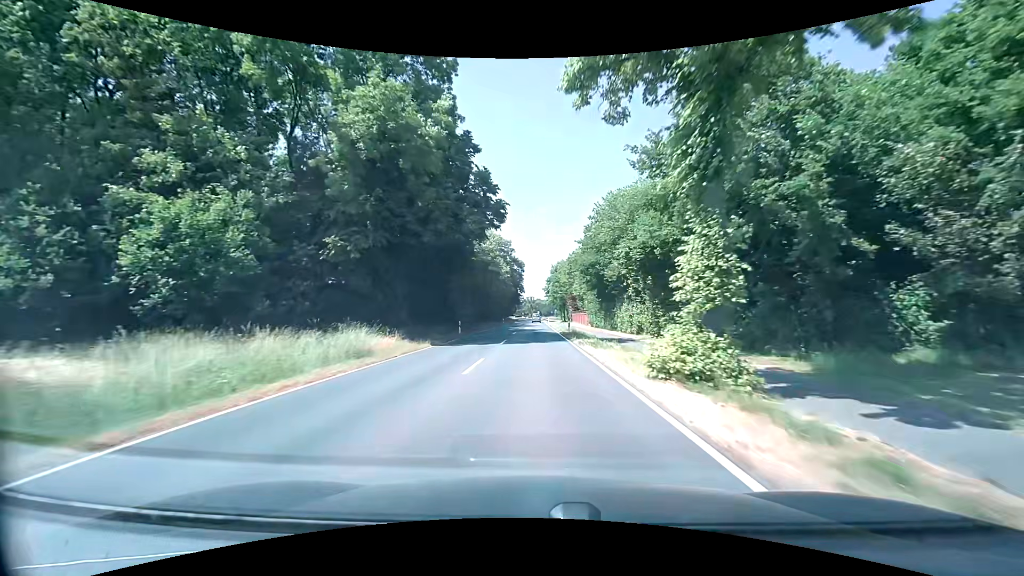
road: secondary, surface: asphalt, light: Day
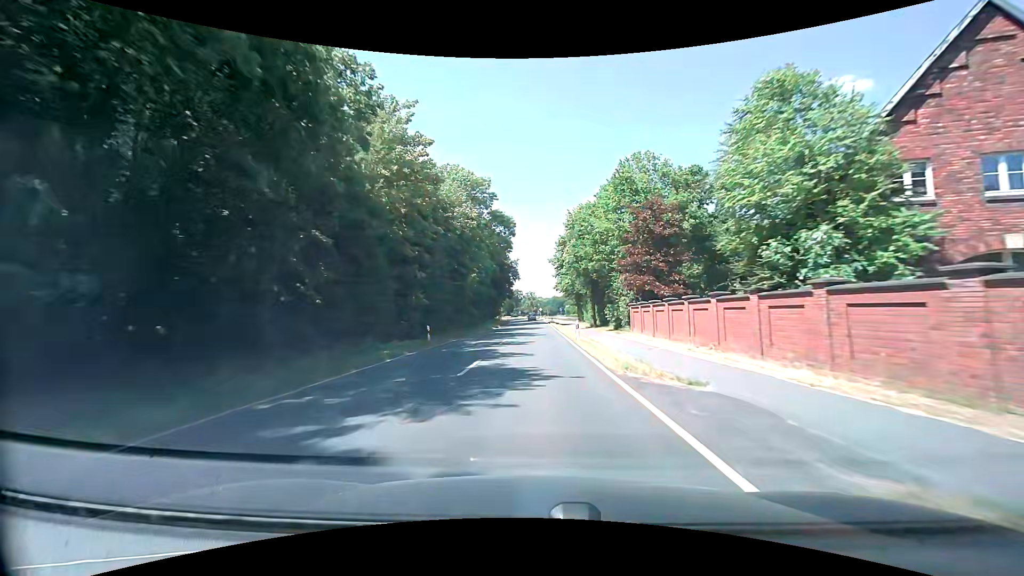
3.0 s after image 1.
(+0.2, +60.6) m; 0°
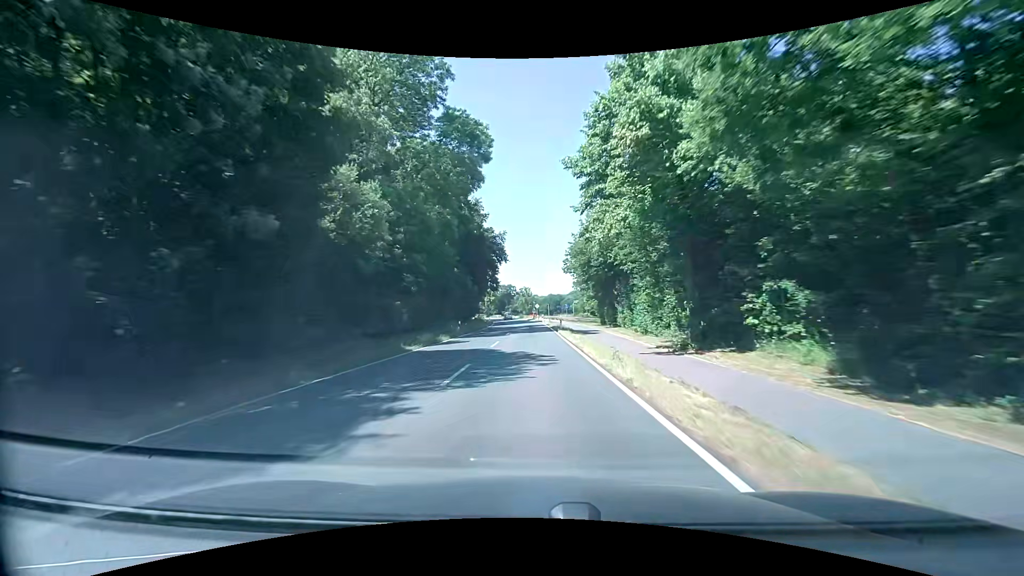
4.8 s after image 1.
(-0.1, +37.6) m; 0°
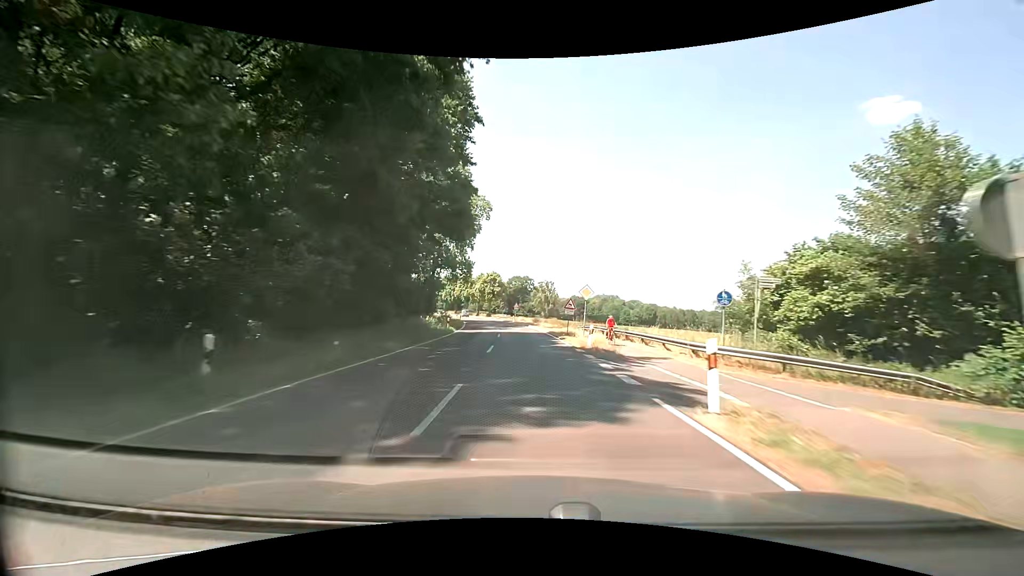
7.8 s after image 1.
(-1.4, +63.6) m; -2°
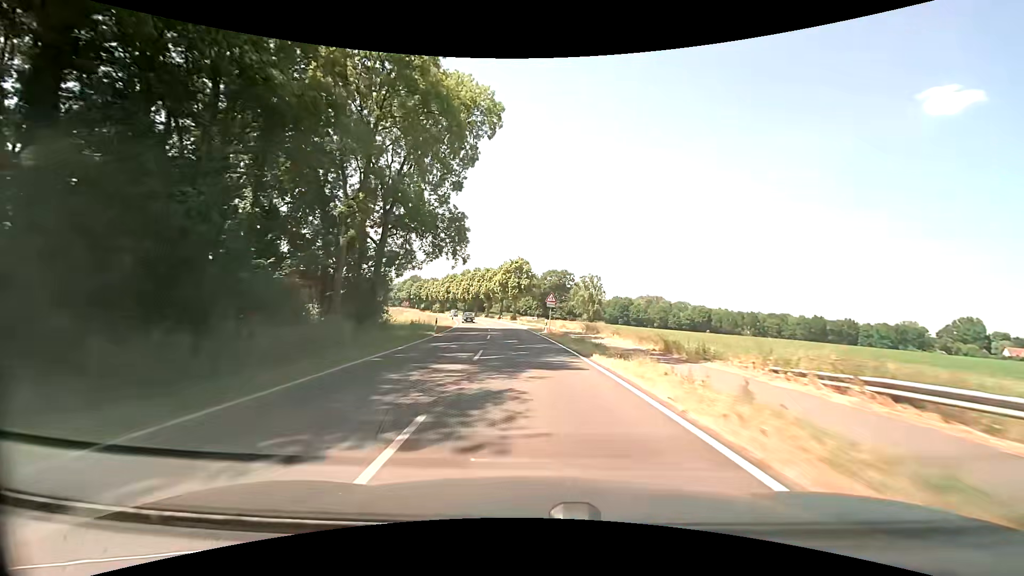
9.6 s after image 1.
(-1.3, +38.6) m; -4°
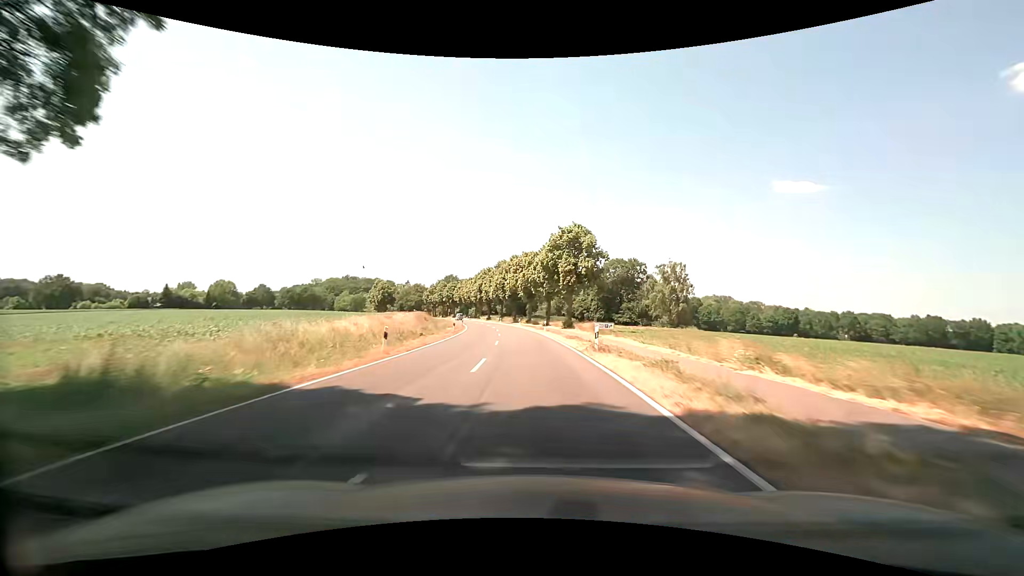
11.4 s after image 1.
(-1.9, +38.8) m; -6°
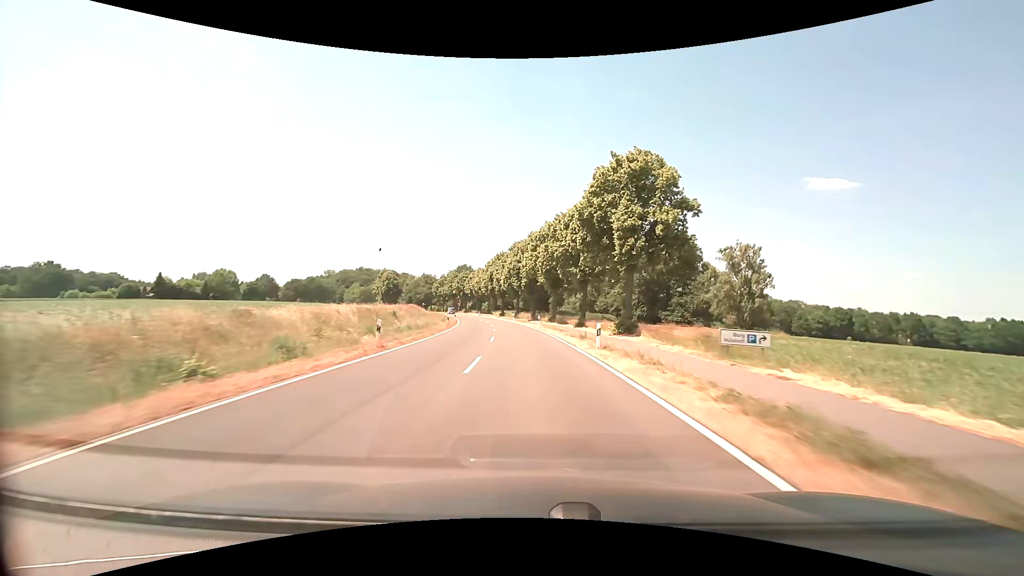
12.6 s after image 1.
(-0.5, +25.5) m; -2°
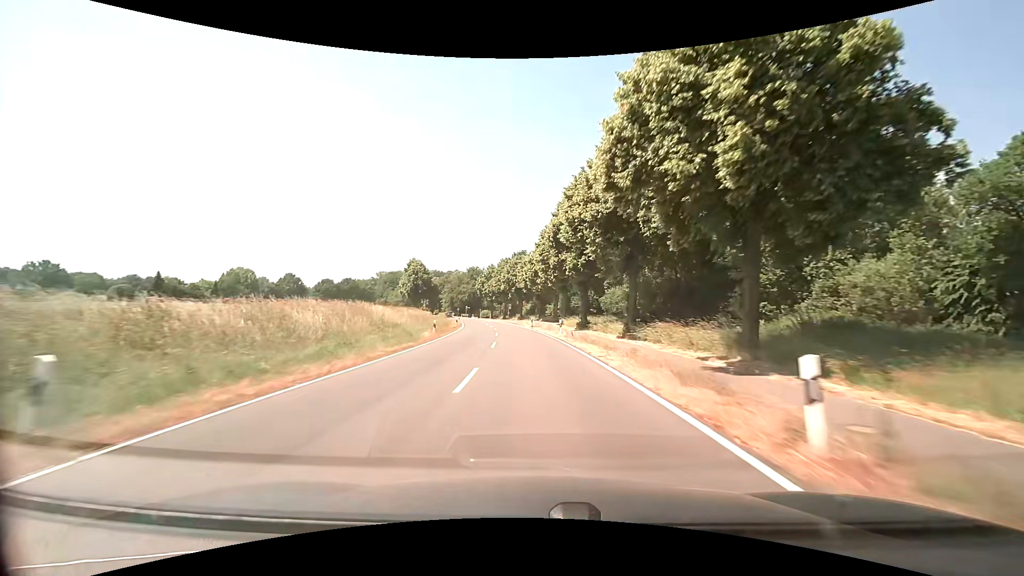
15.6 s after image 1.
(-4.5, +62.2) m; -8°
(0, +10) (-1, +20) (-1, +30) (-2, +40) (-3, +50) (-4, +60) (-5, +70) (-7, +80) (-9, +89) (-11, +99) m
